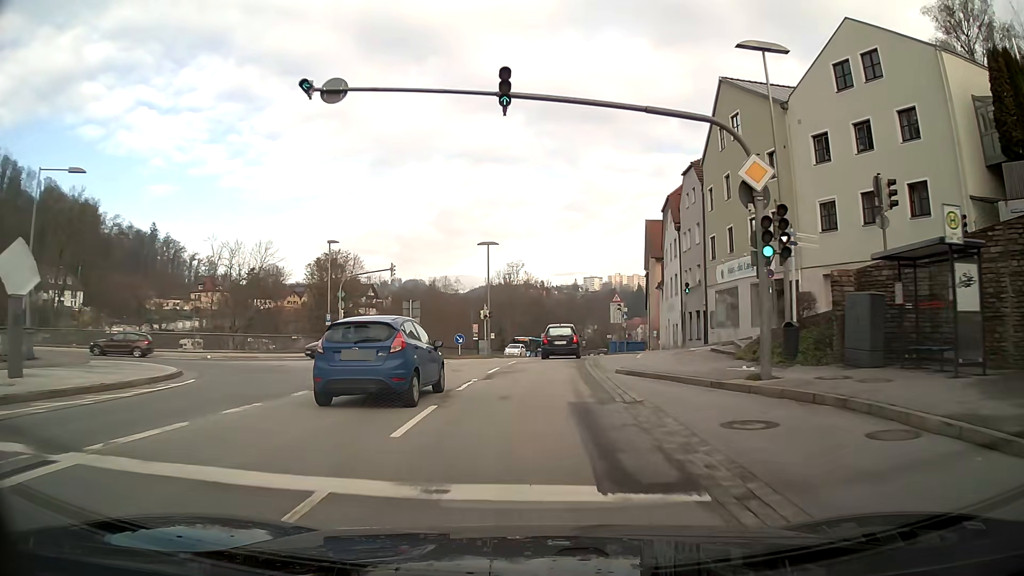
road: primary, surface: asphalt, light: Day
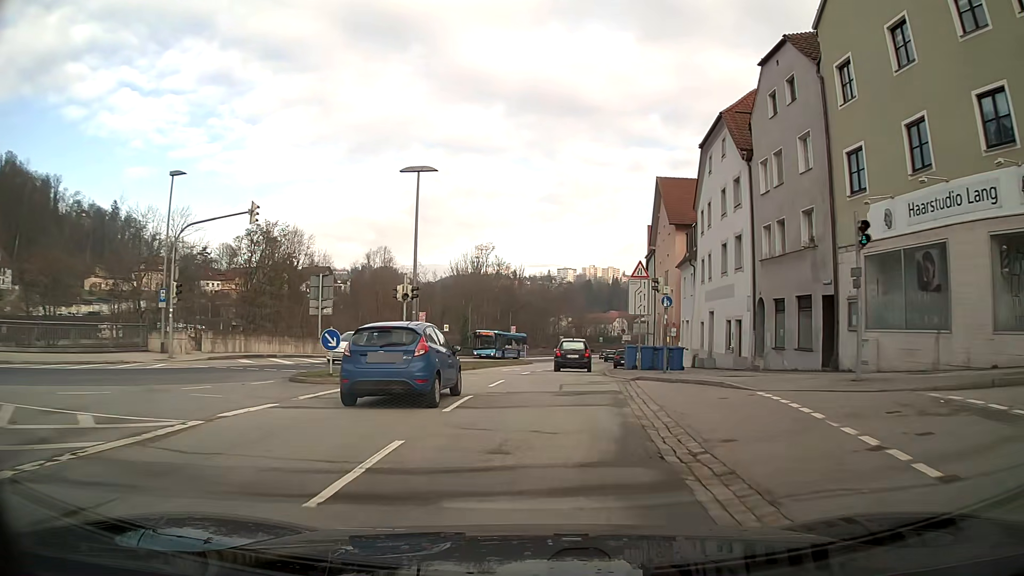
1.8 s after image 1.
(+0.4, +21.1) m; +3°
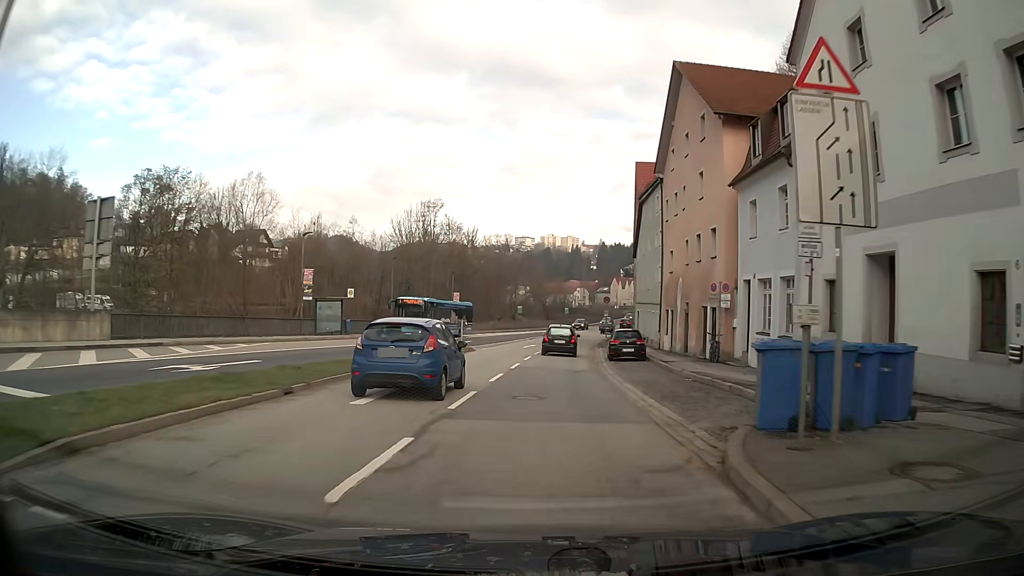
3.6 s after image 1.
(+0.6, +21.6) m; +3°
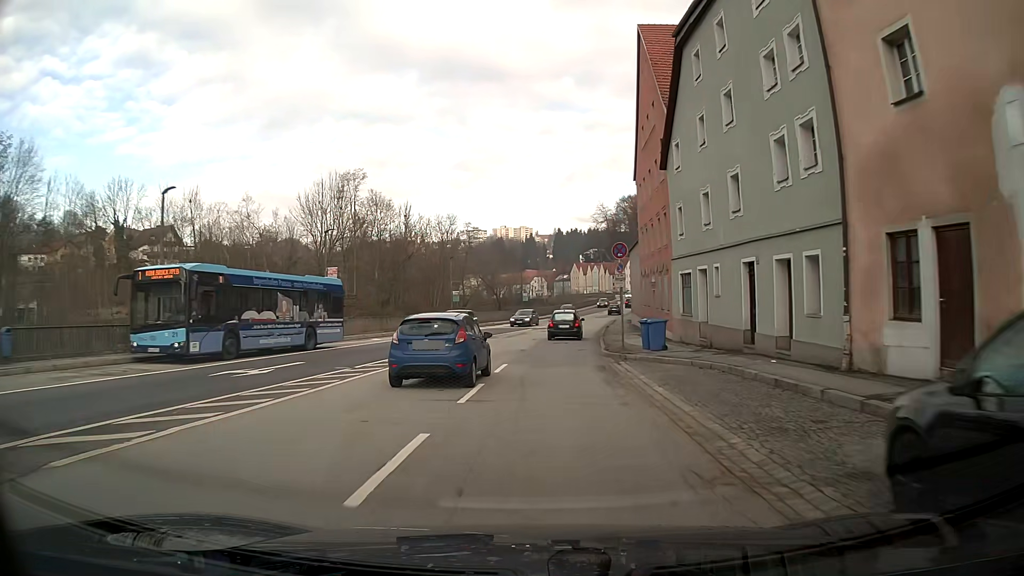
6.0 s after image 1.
(+1.1, +30.2) m; +4°
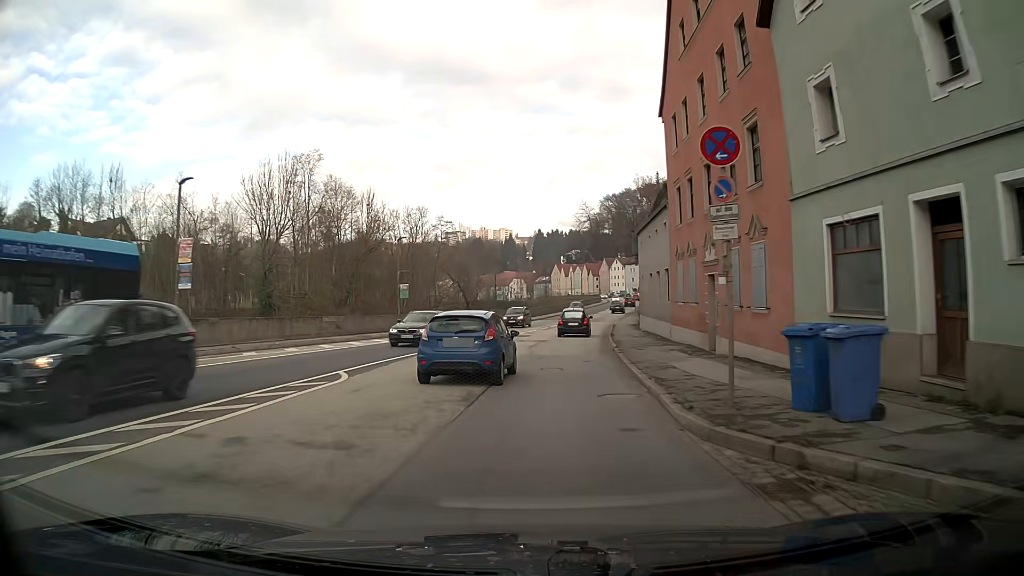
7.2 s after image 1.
(+0.2, +15.4) m; +2°
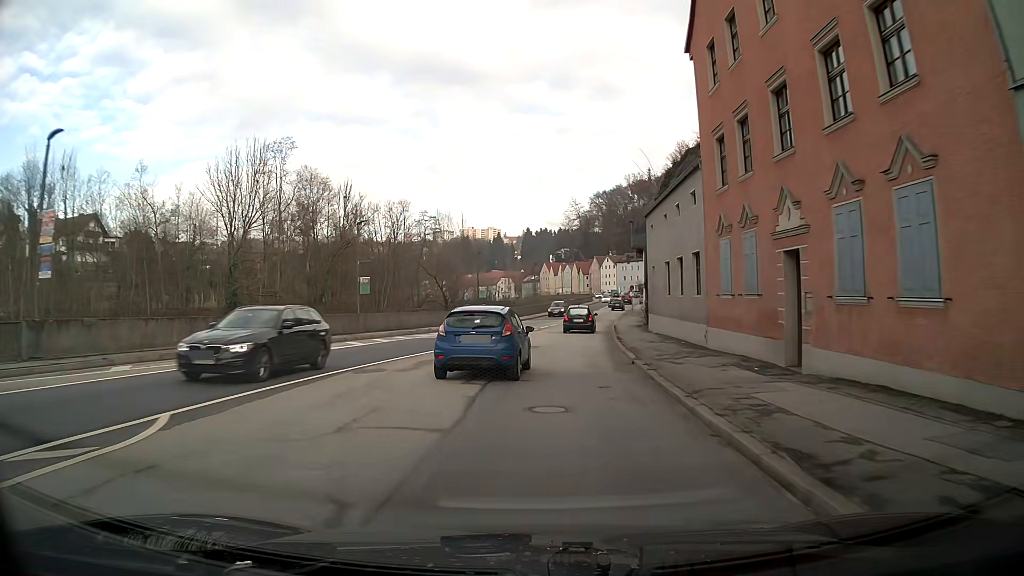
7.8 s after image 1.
(+0.1, +7.7) m; +1°
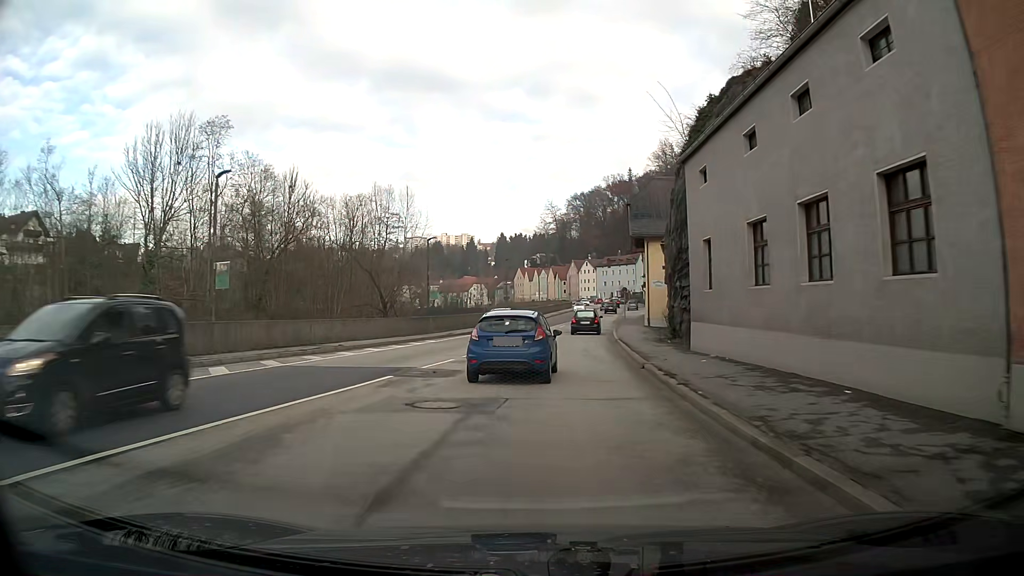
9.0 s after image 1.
(+0.3, +15.1) m; +3°
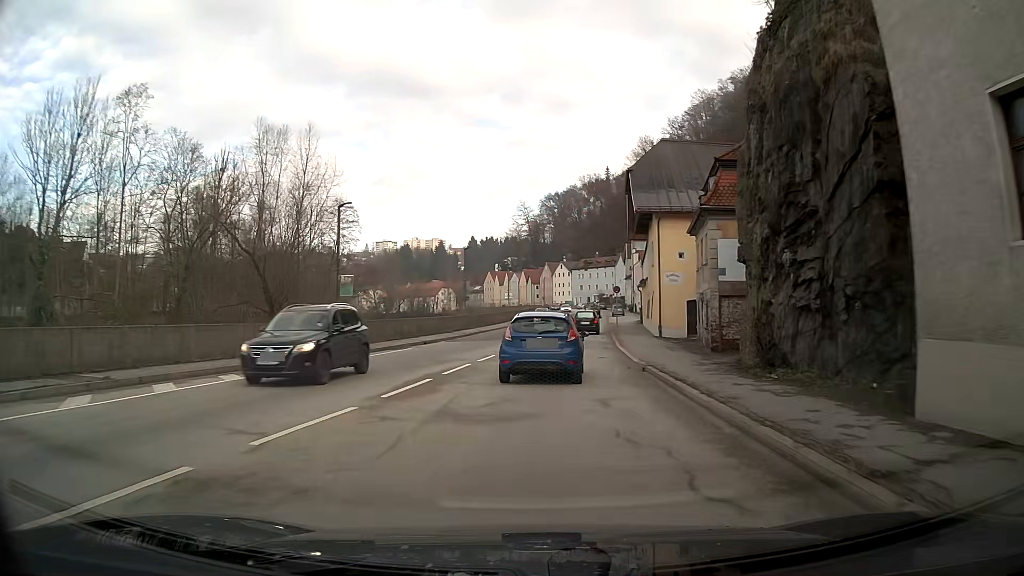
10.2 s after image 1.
(+0.3, +15.0) m; +2°
